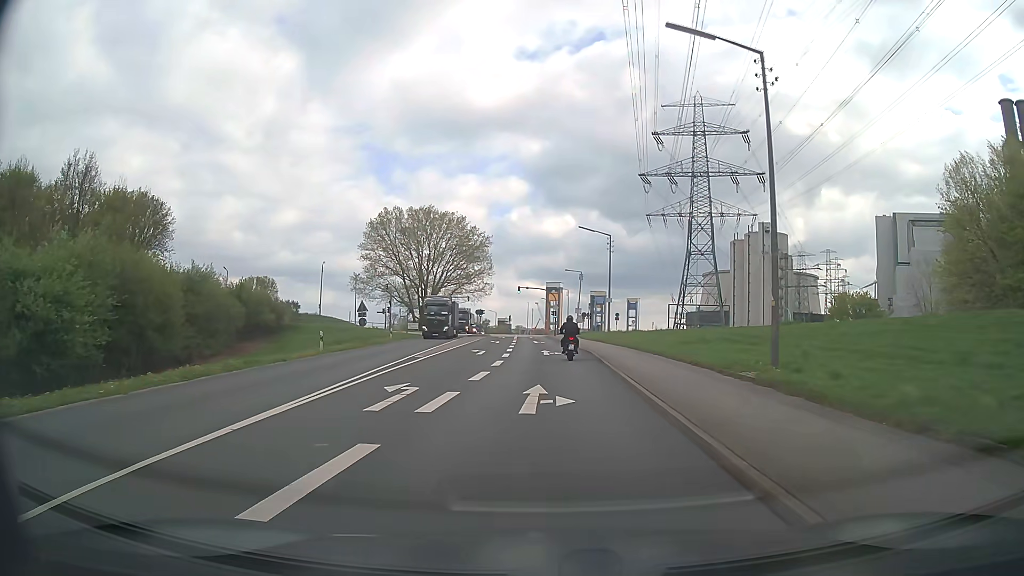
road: secondary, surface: asphalt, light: Day
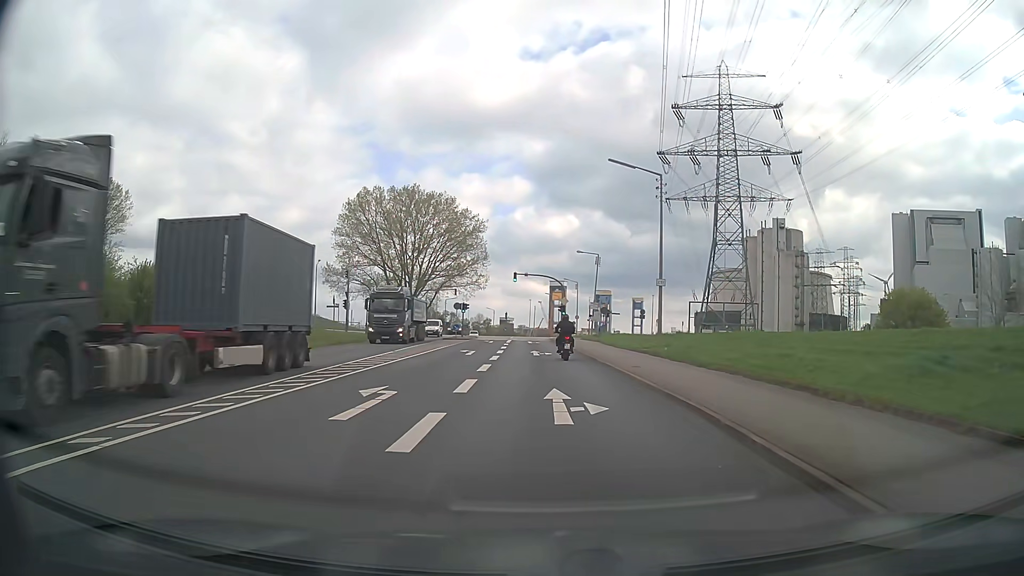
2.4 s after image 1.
(0.0, +21.8) m; 0°
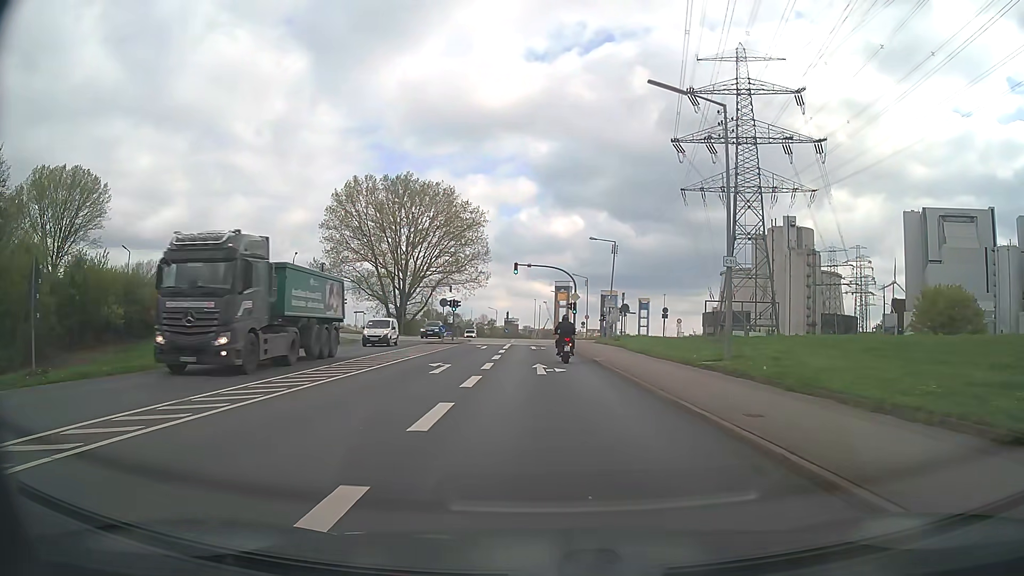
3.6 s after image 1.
(0.0, +10.7) m; -1°
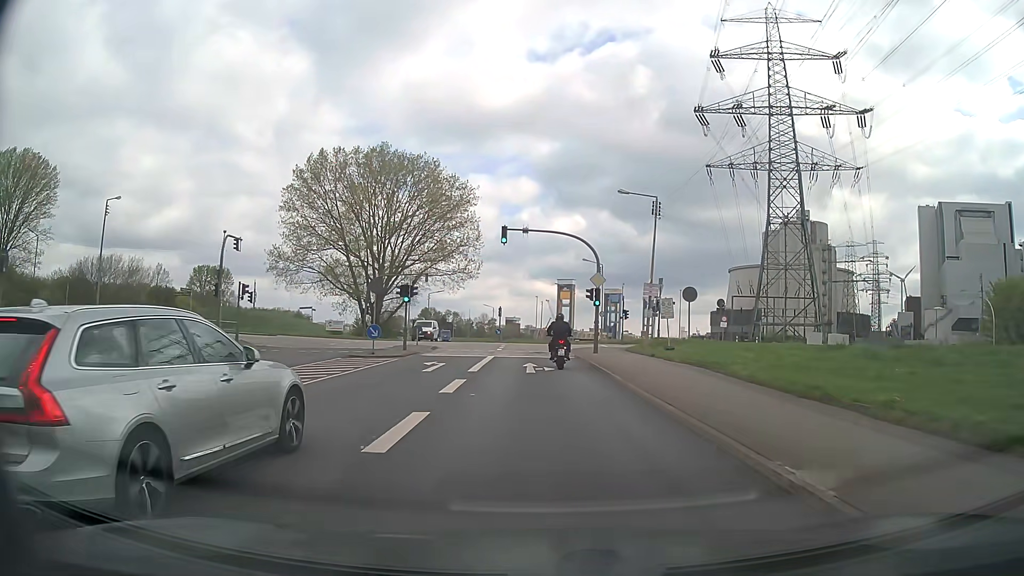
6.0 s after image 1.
(+0.1, +19.5) m; 0°
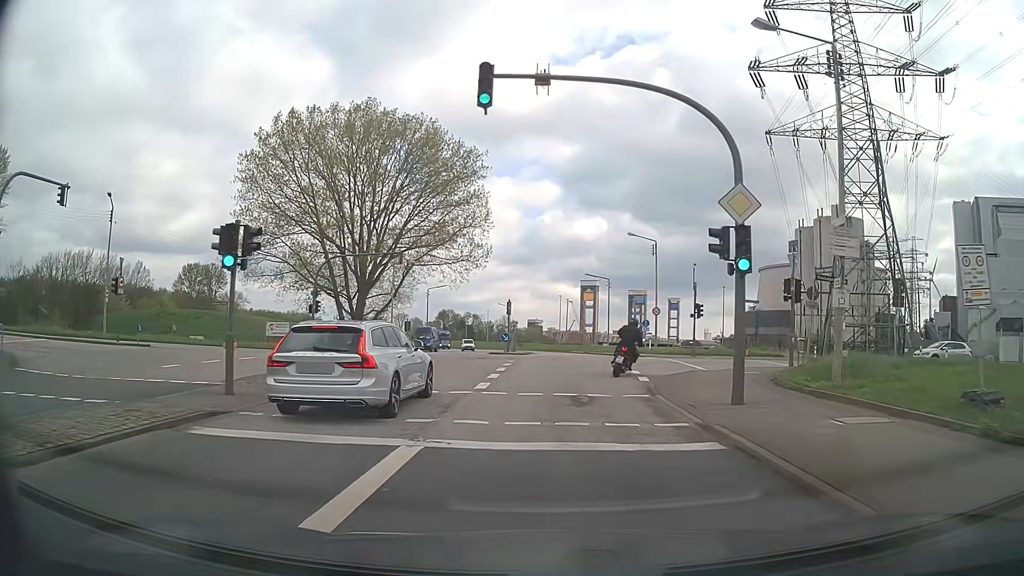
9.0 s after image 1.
(-0.1, +21.5) m; -1°
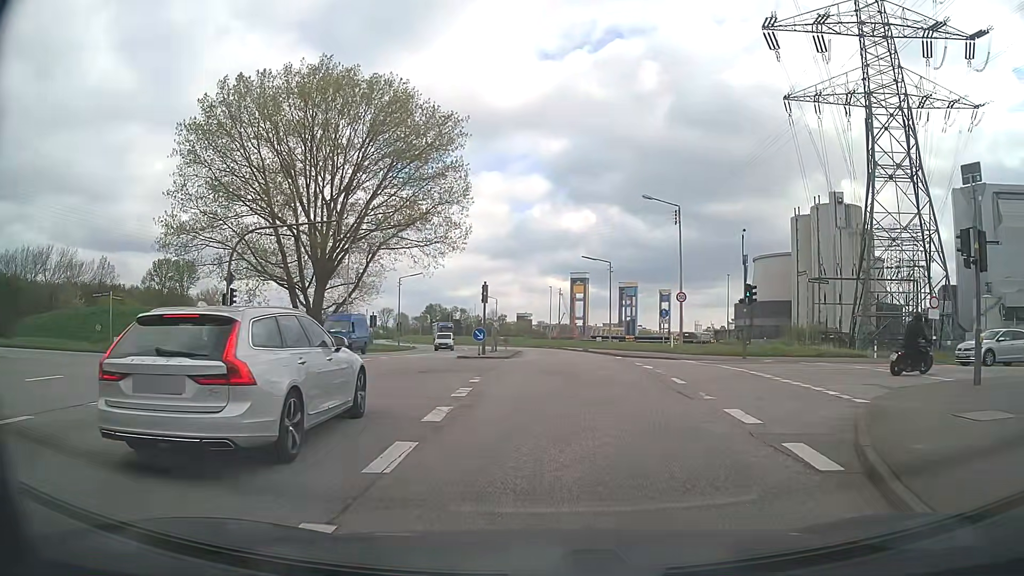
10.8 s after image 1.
(0.0, +12.1) m; +1°
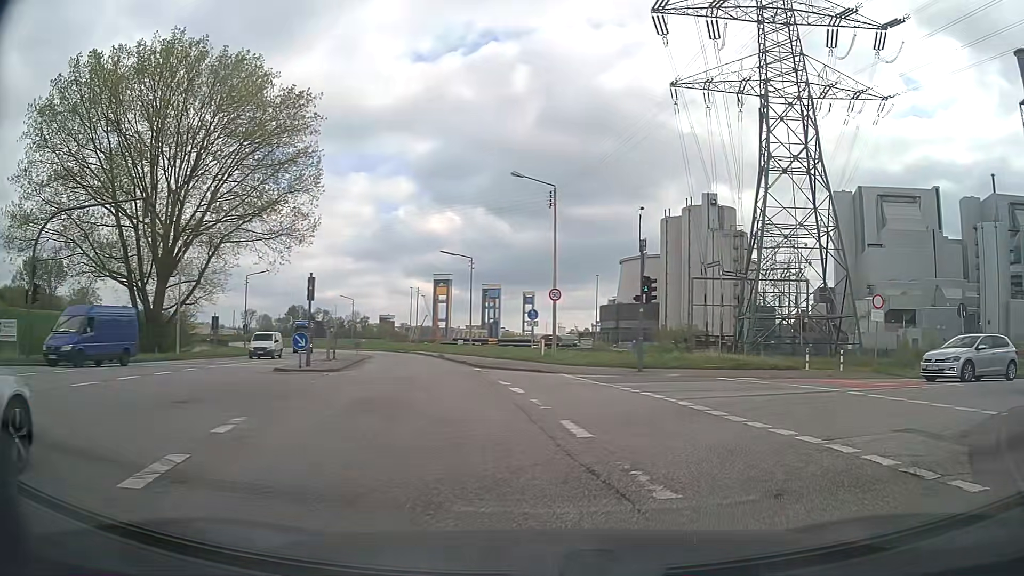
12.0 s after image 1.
(+0.5, +6.5) m; +11°
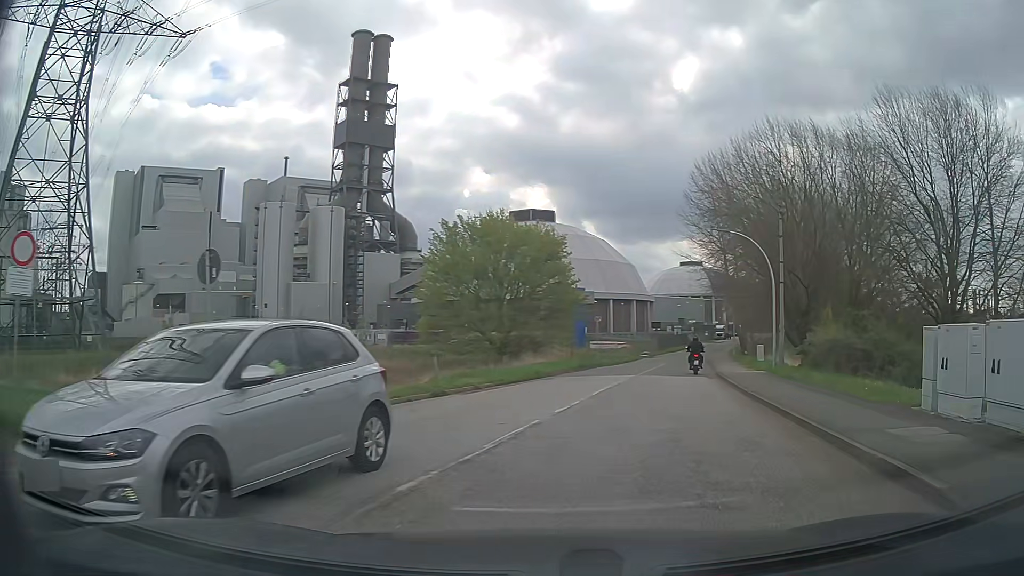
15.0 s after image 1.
(+8.2, +13.1) m; +64°
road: residential
